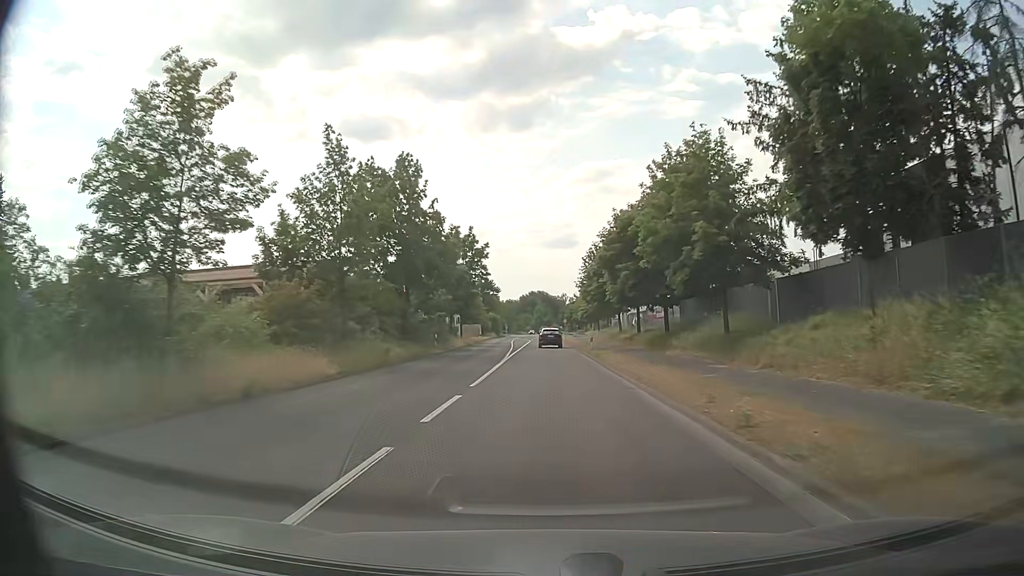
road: primary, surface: asphalt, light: Day
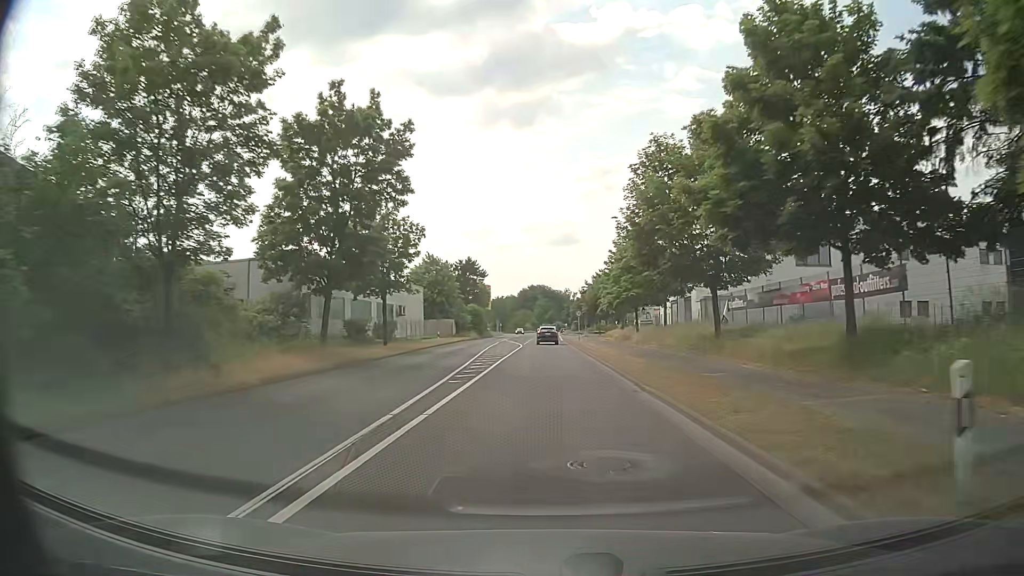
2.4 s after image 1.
(+0.1, +36.3) m; 0°
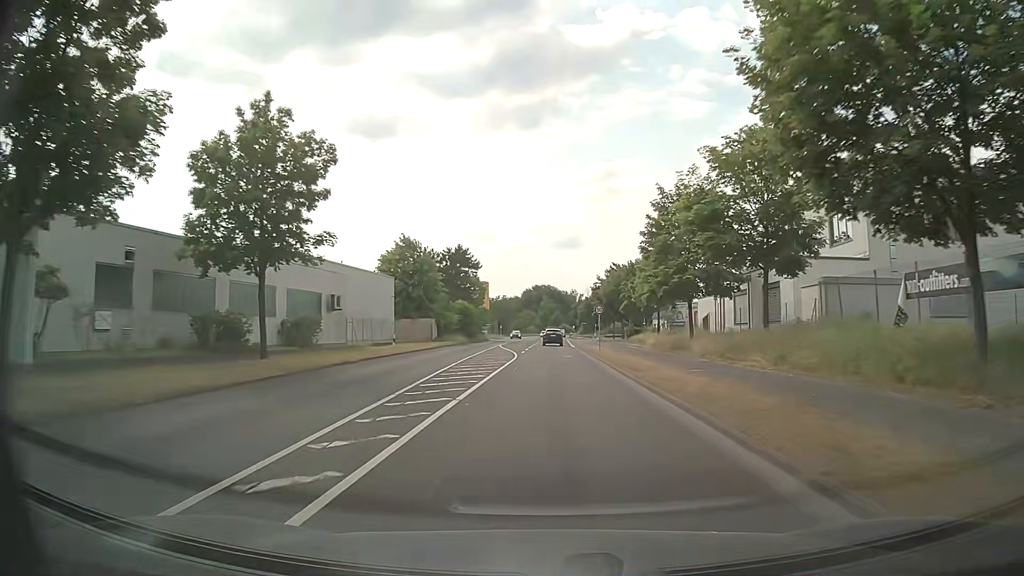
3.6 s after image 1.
(+0.1, +18.1) m; -1°
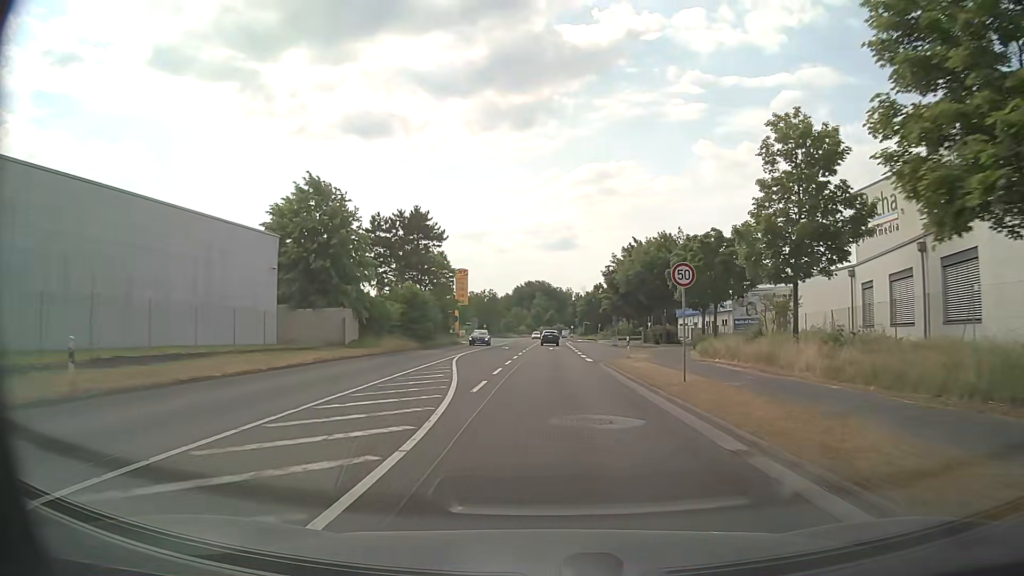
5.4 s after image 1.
(+0.3, +27.1) m; +1°
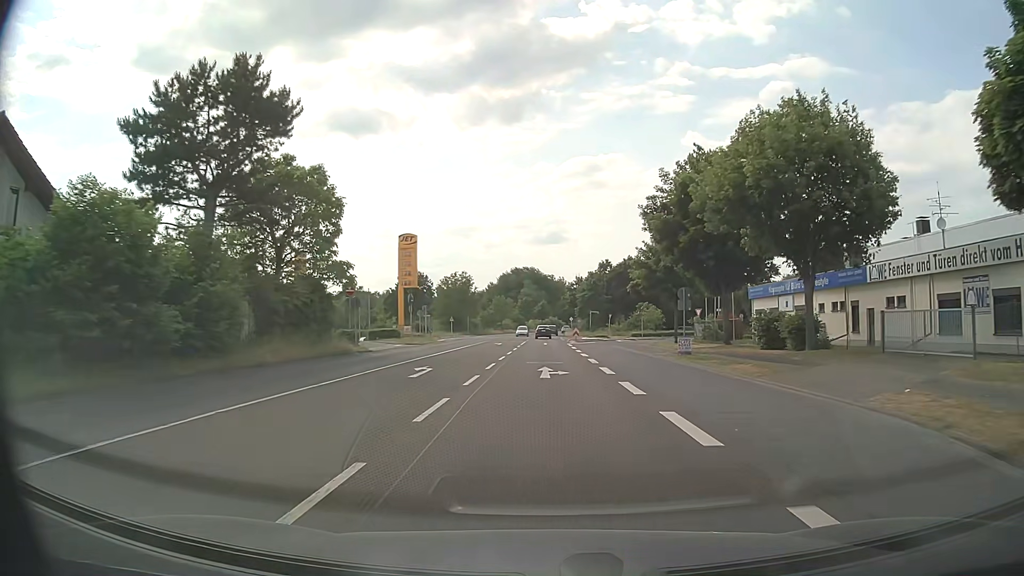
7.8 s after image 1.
(+0.6, +36.0) m; +1°
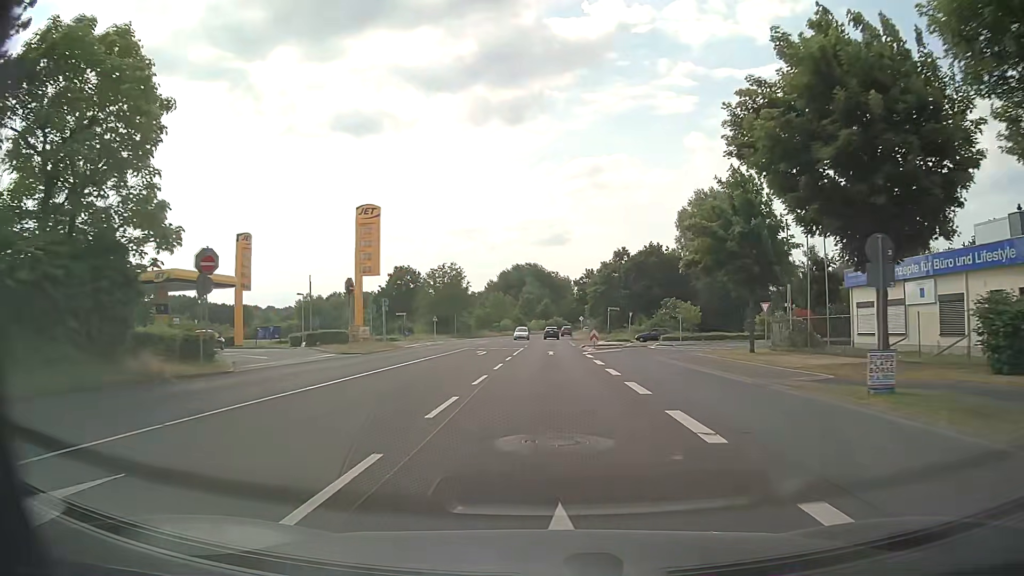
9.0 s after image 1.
(-0.1, +17.9) m; 0°
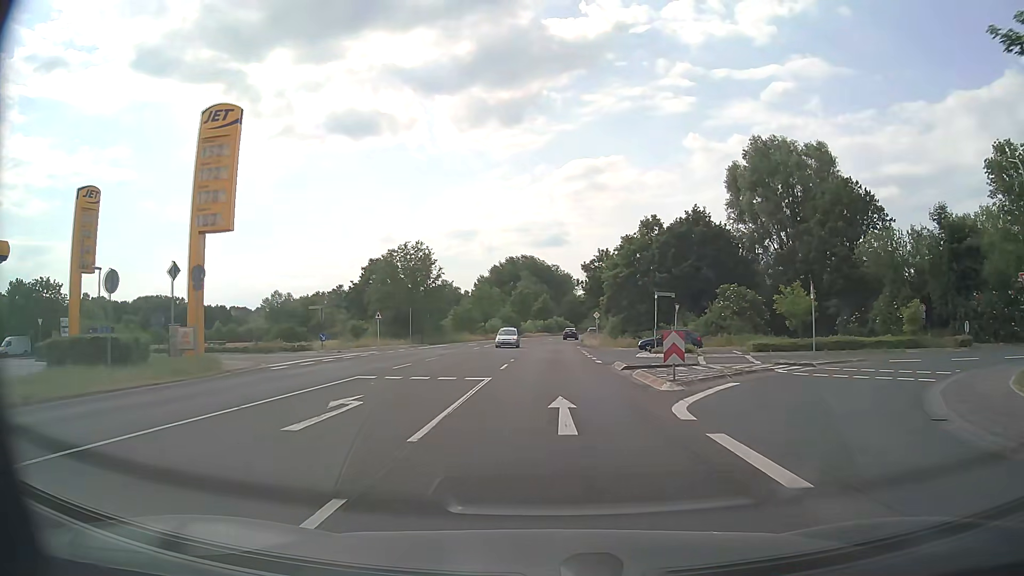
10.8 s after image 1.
(-0.1, +26.4) m; 0°
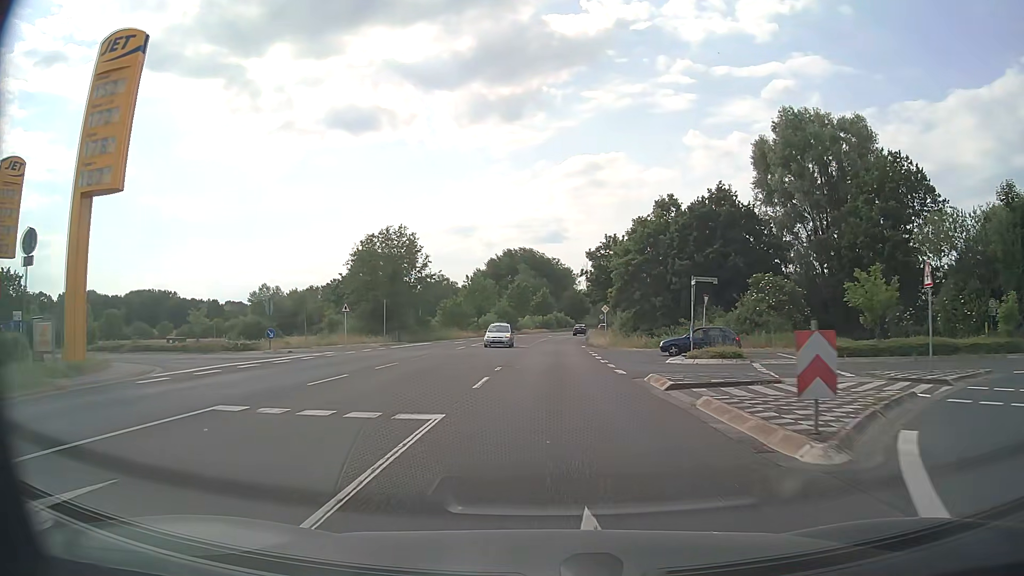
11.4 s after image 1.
(0.0, +8.6) m; 0°
(0, +10) (0, +20) (0, +30) (+1, +40) (+1, +50) (+2, +60) (+2, +70) (+3, +80) (+5, +90) (+6, +100) m
